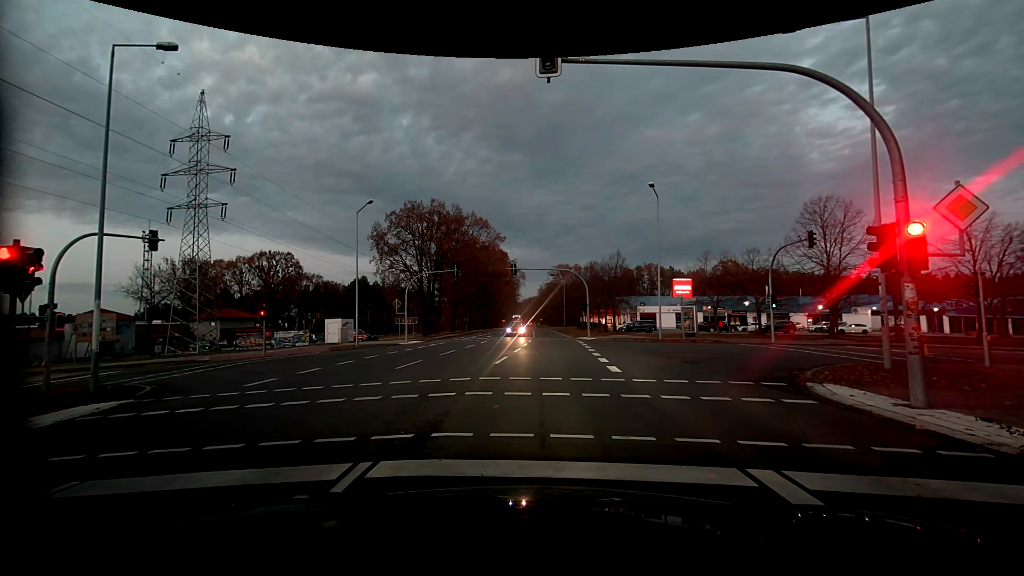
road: primary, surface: asphalt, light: Dusk
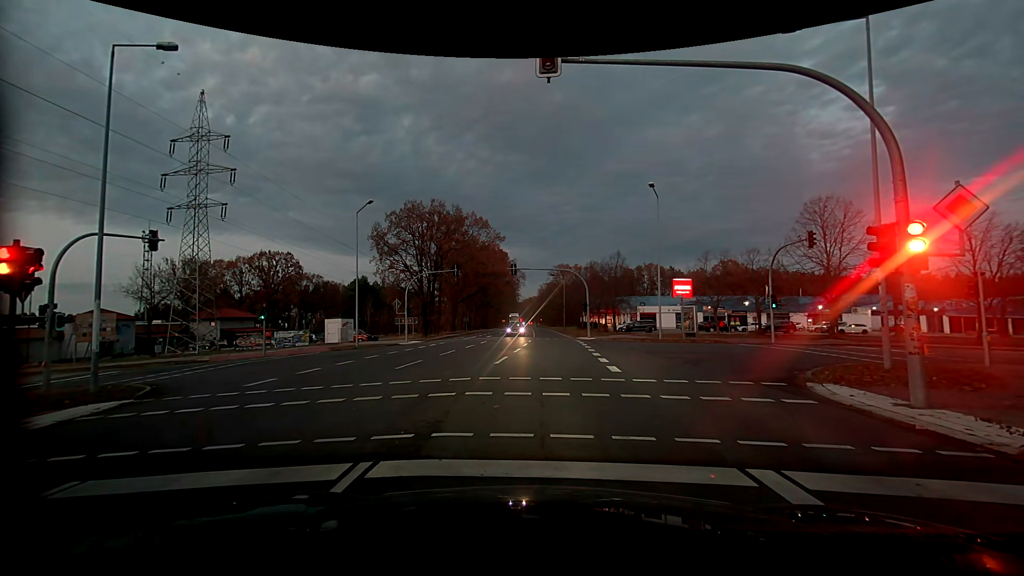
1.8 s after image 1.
(0.0, 0.0) m; 0°
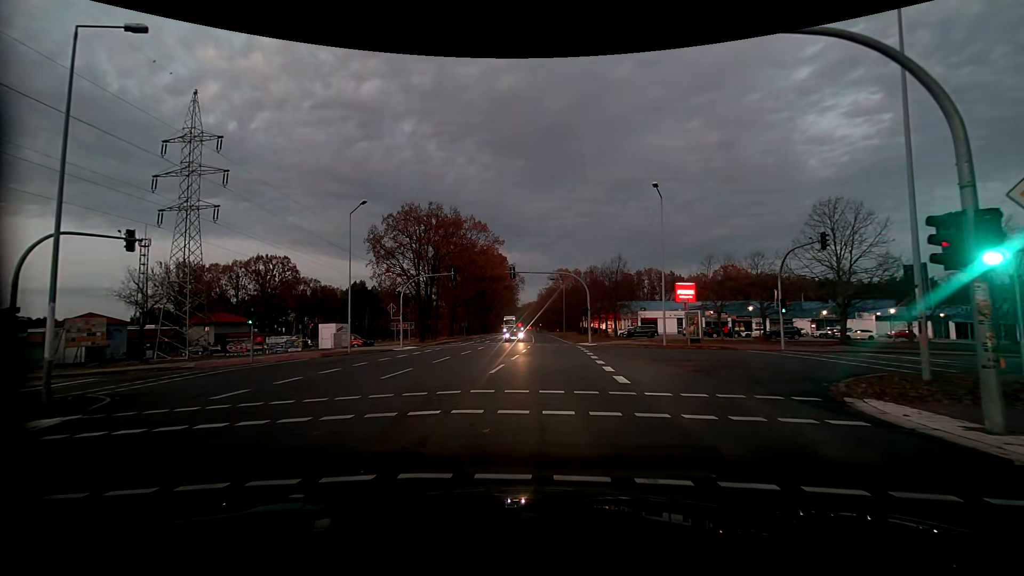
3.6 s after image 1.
(0.0, +1.6) m; -1°
(0, +10) (+1, +20) (+1, +30) (+2, +40) (+2, +50) (+2, +60) (+2, +70) (+2, +80) (+2, +90) (+2, +100) m
